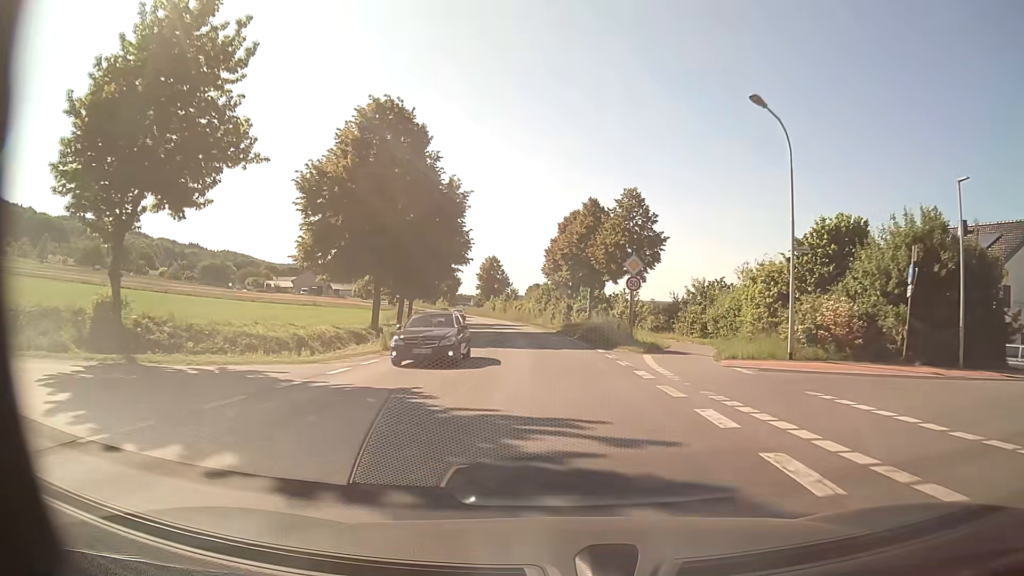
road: secondary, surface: asphalt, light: Day
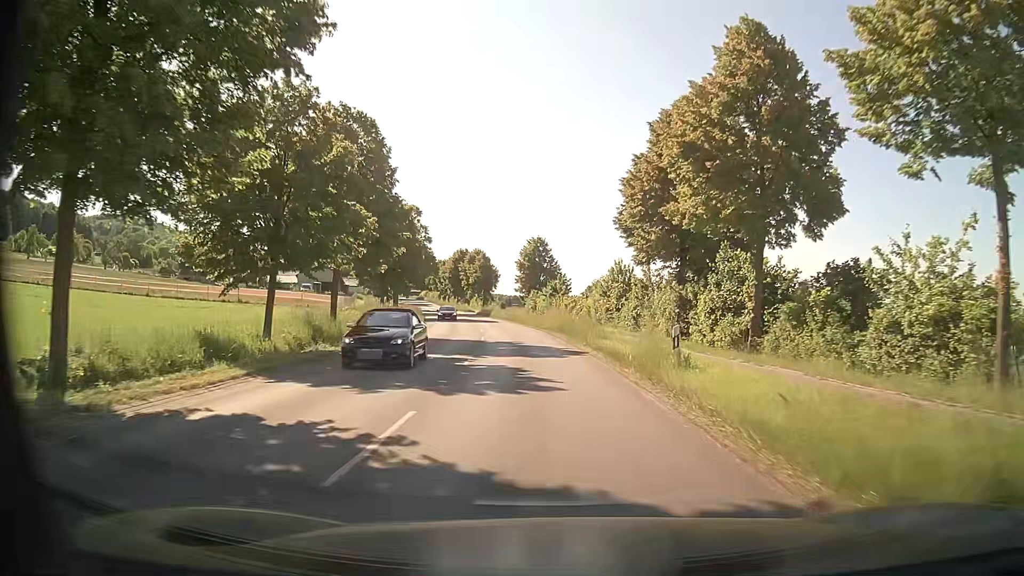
(-1.5, +40.5) m; -5°
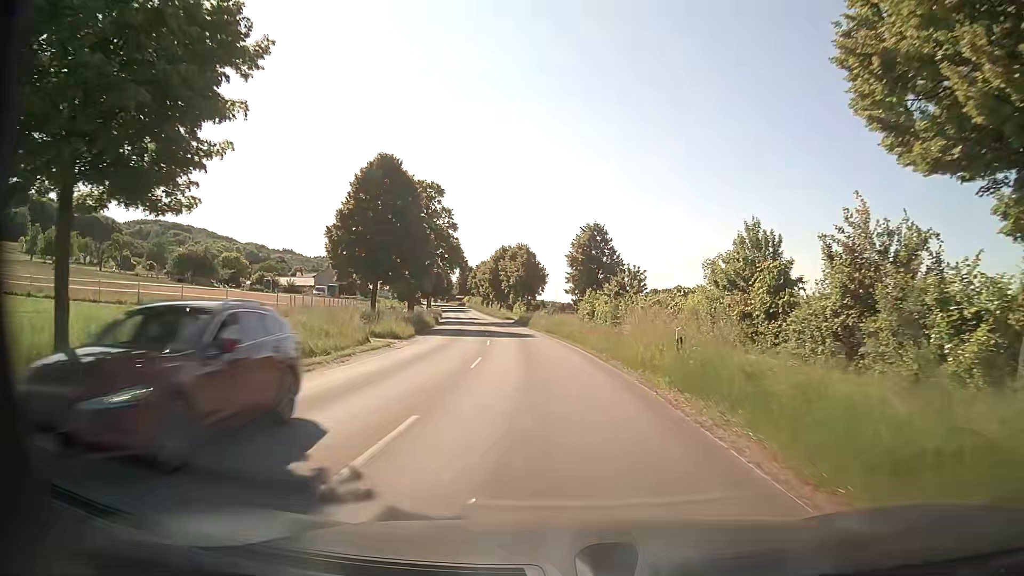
(-1.1, +24.2) m; -5°
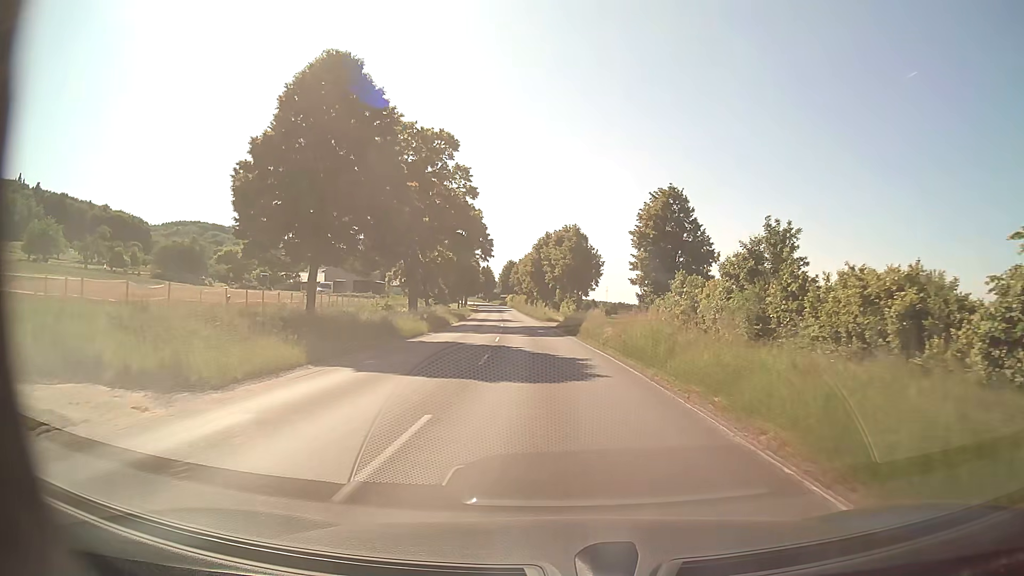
(-1.0, +24.1) m; -5°
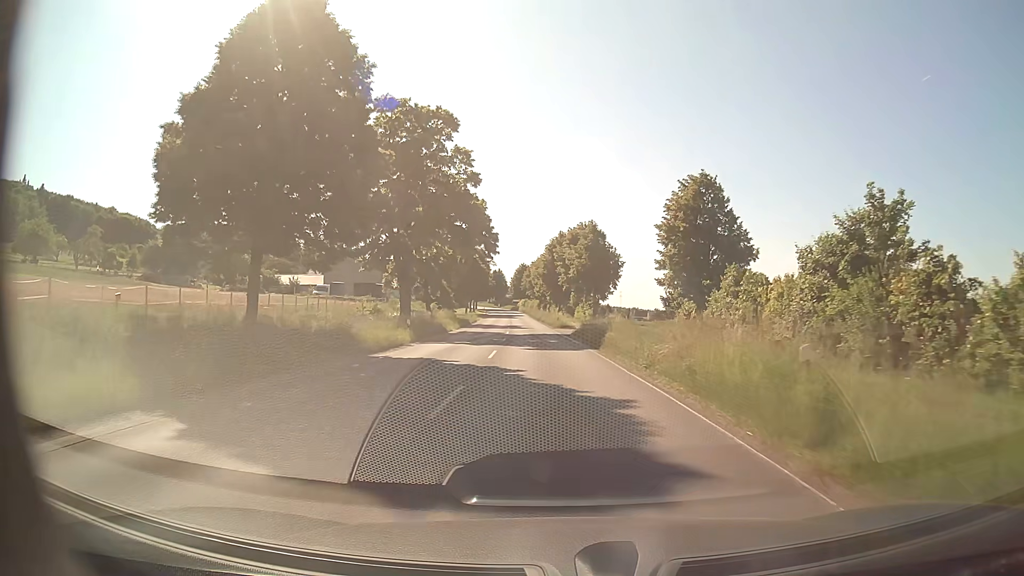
(-0.1, +8.1) m; -1°
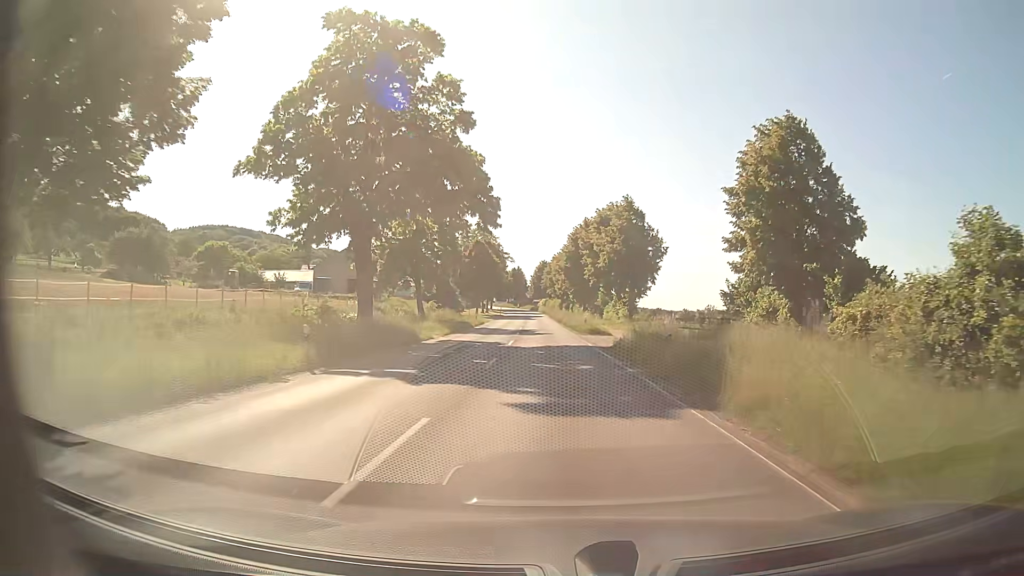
(-0.3, +16.1) m; -2°
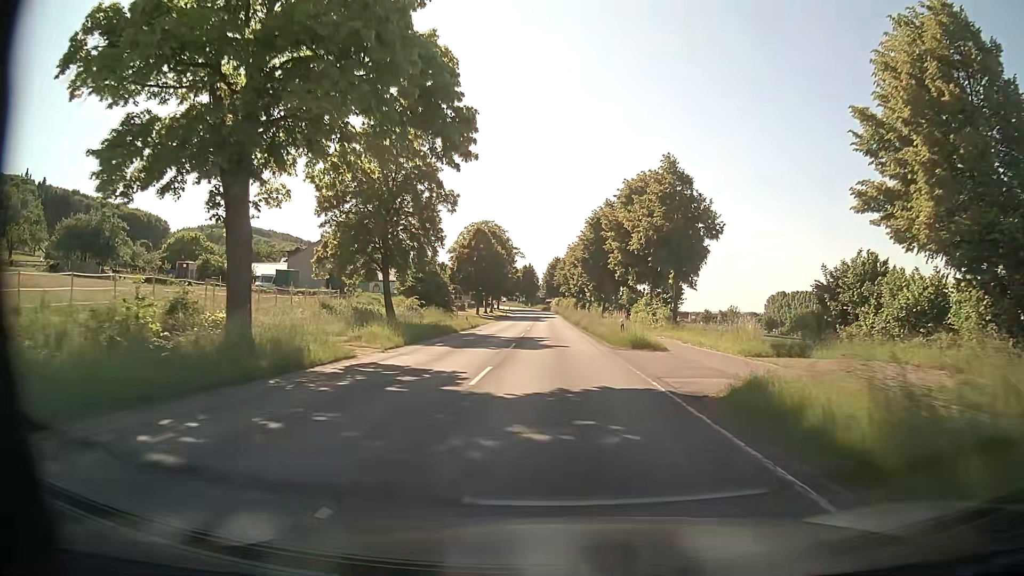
(-0.2, +16.1) m; -1°
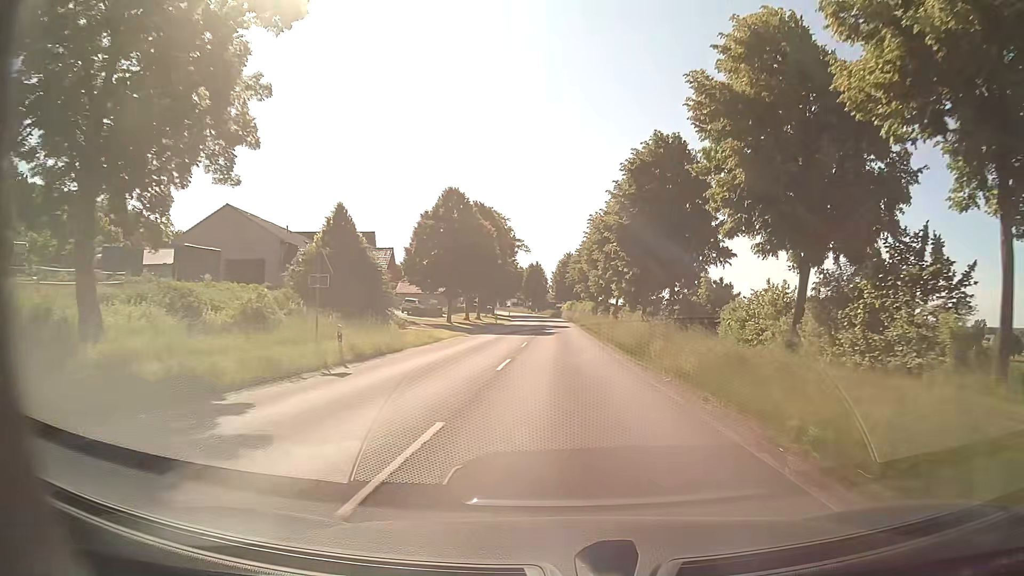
(-0.3, +32.2) m; -1°
(0, +10) (0, +20) (0, +30) (0, +40) (0, +50) (0, +60) (0, +70) (0, +80) (-1, +90) (-1, +100) m
